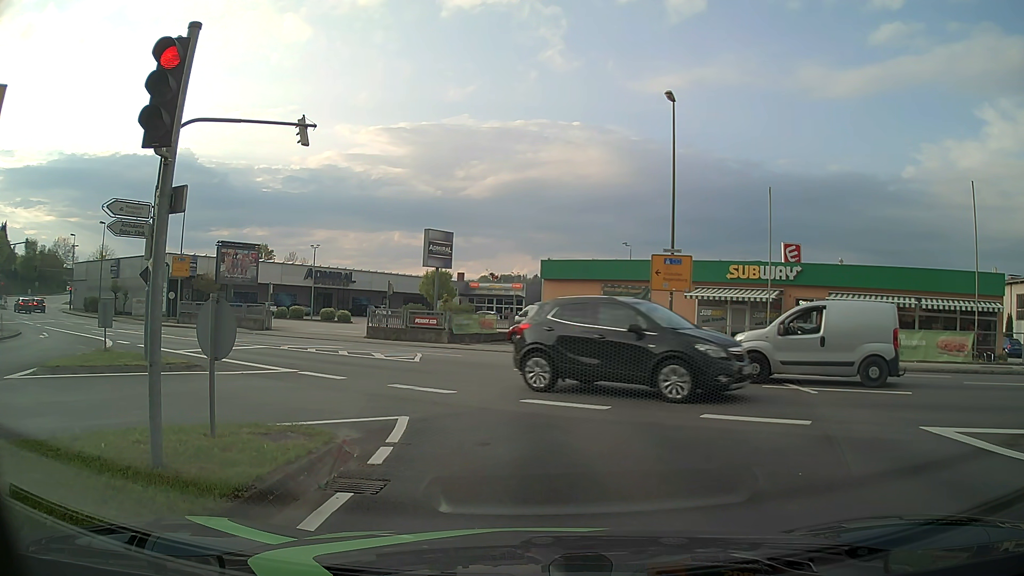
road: tertiary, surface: asphalt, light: Day
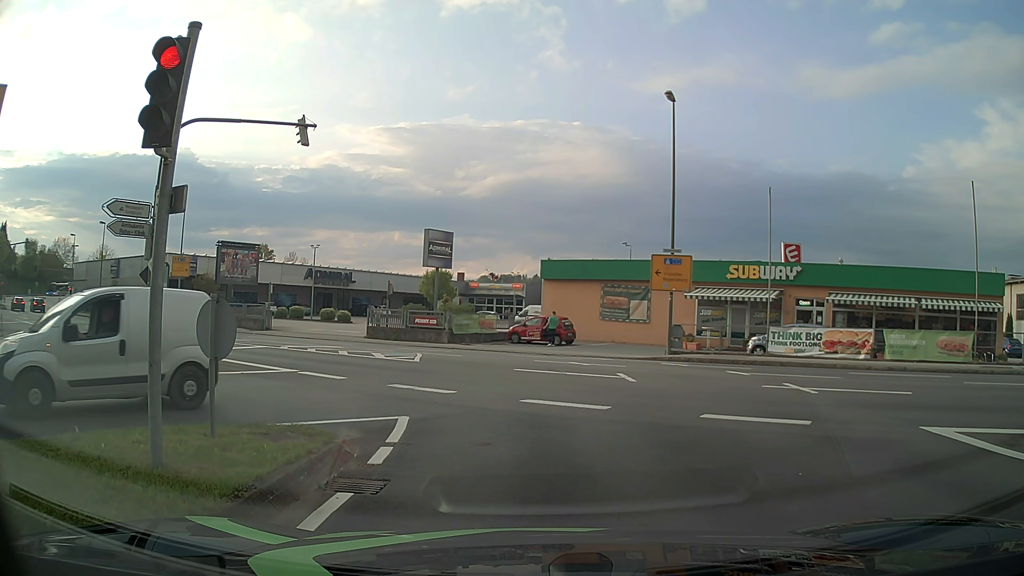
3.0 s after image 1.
(0.0, 0.0) m; 0°
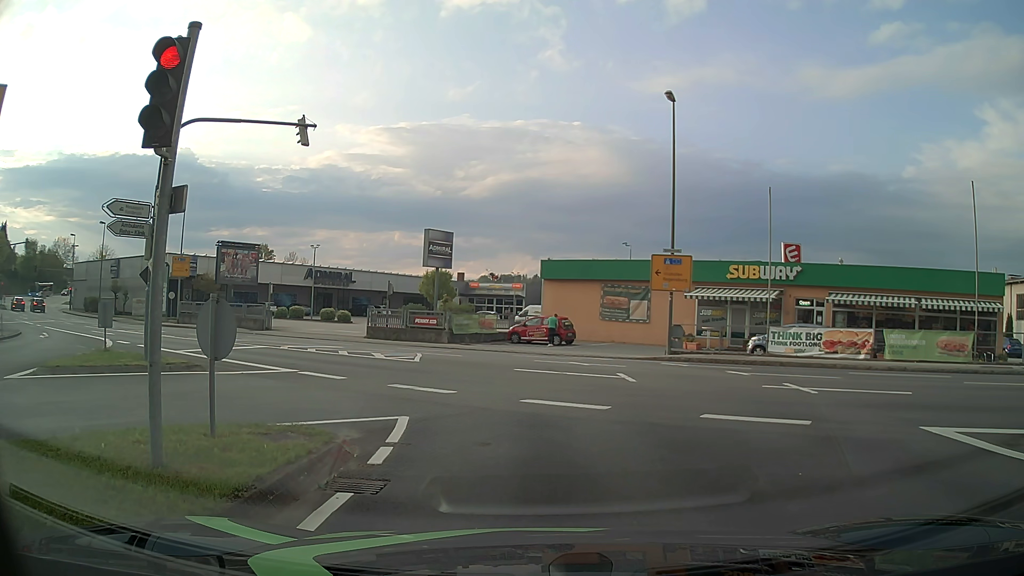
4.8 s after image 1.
(0.0, 0.0) m; 0°
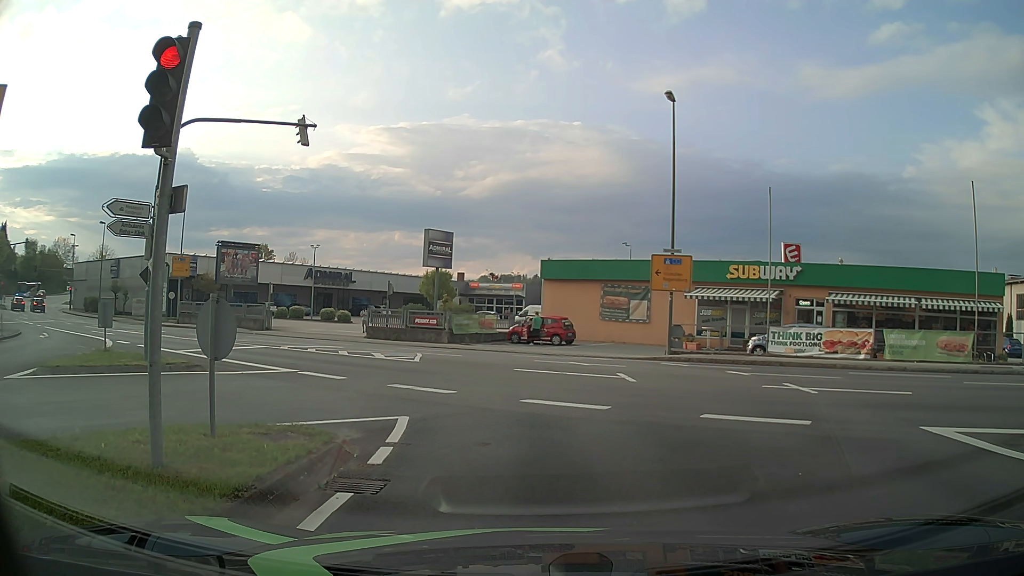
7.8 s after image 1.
(0.0, 0.0) m; 0°
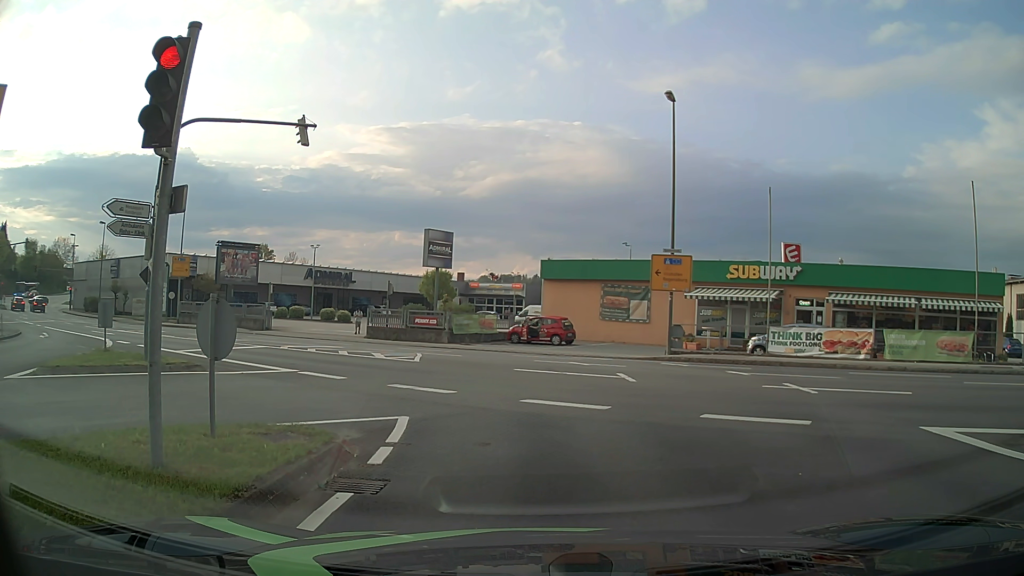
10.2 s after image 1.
(0.0, 0.0) m; 0°
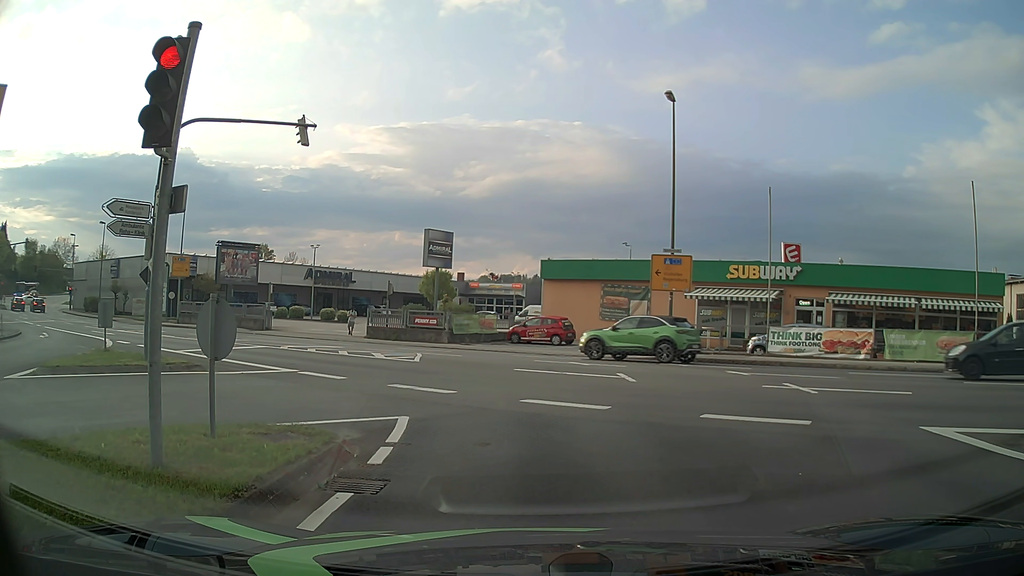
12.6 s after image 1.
(0.0, 0.0) m; 0°
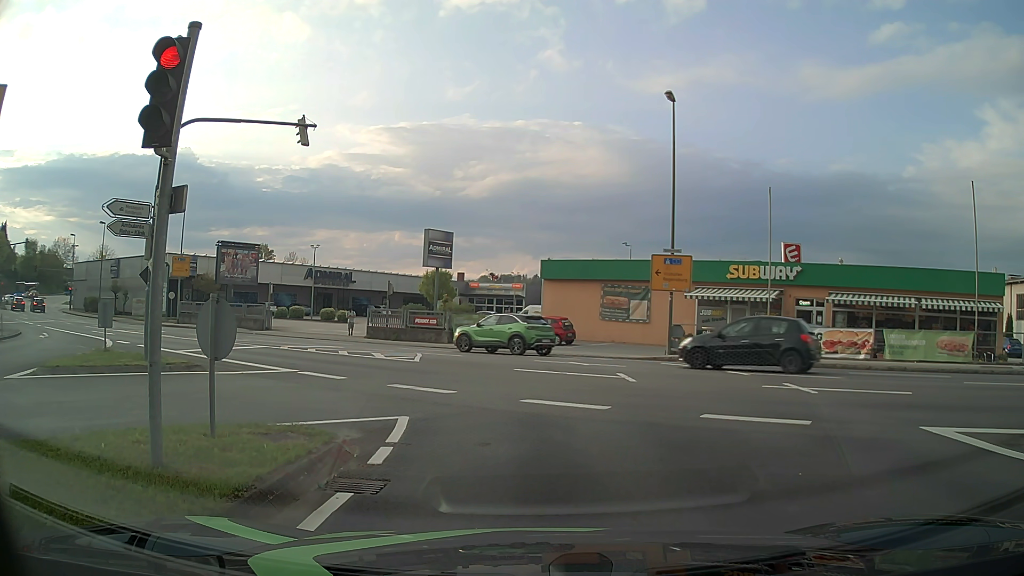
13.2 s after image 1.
(0.0, 0.0) m; 0°
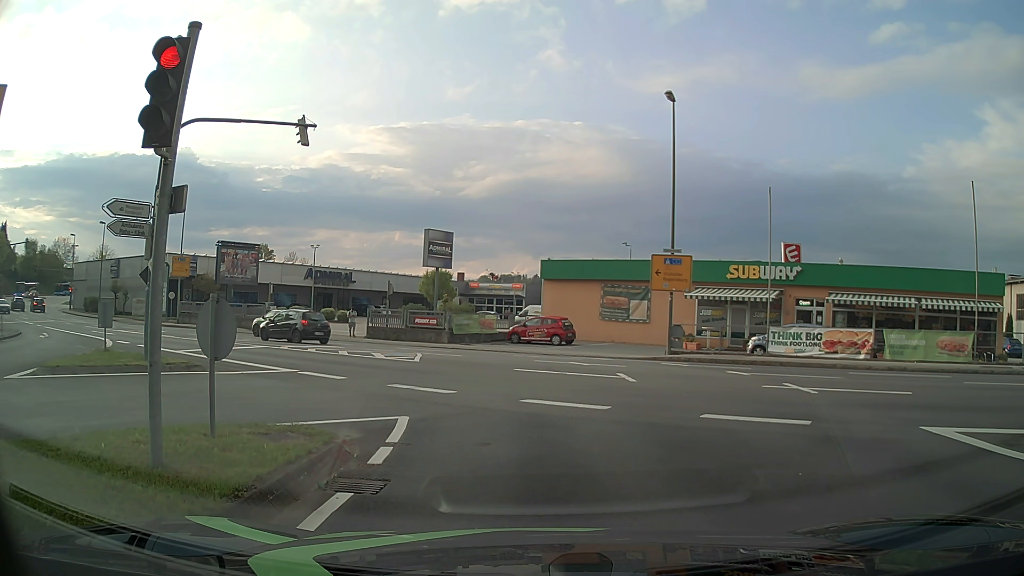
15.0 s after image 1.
(0.0, 0.0) m; 0°
(0, +10) (-1, +20) (-6, +29) (-14, +35) (-22, +40) (-30, +46) (-39, +51) (-47, +56) (-55, +62) (-63, +68) m
